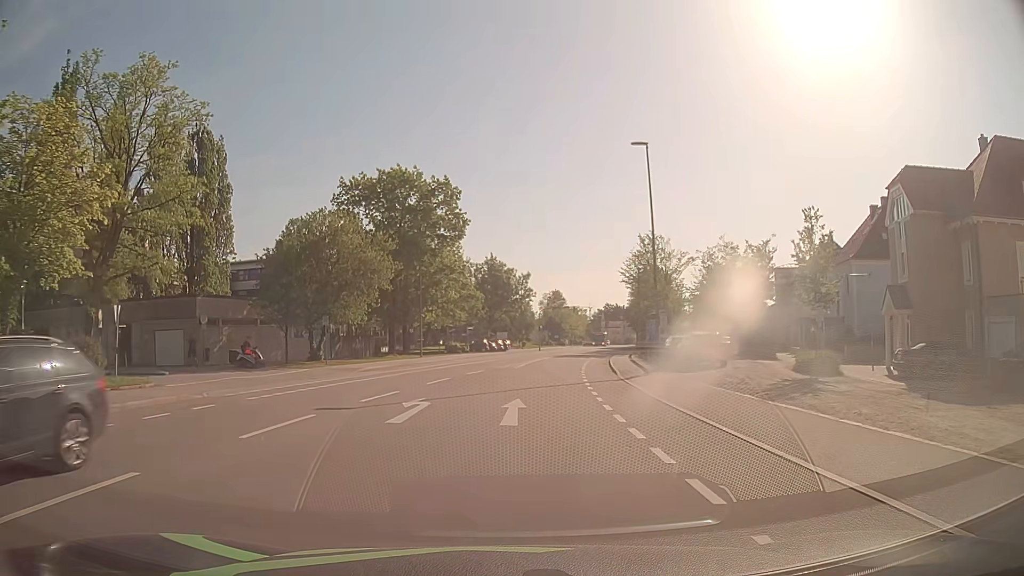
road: tertiary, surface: asphalt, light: Day
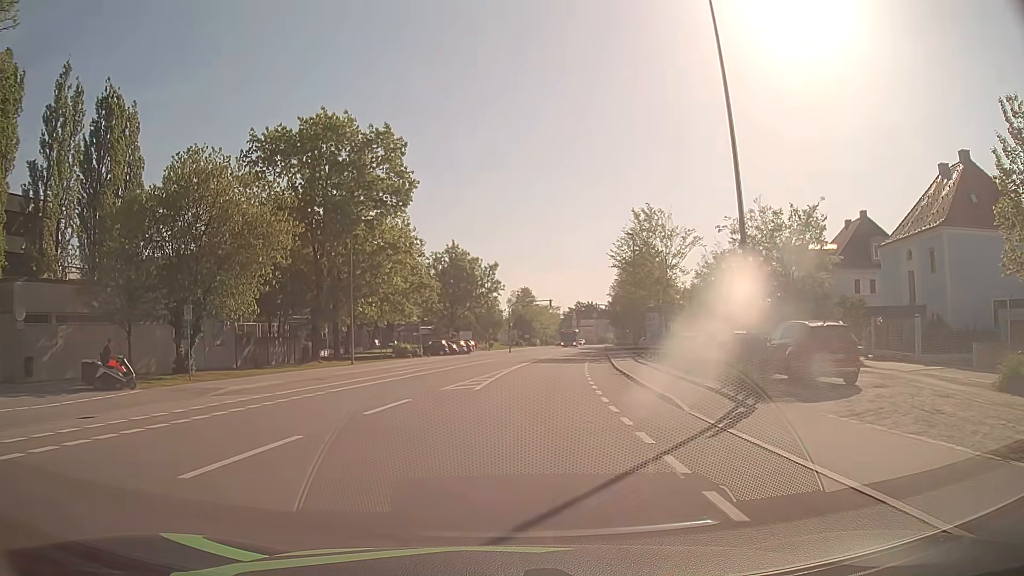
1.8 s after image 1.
(+0.3, +14.8) m; +2°
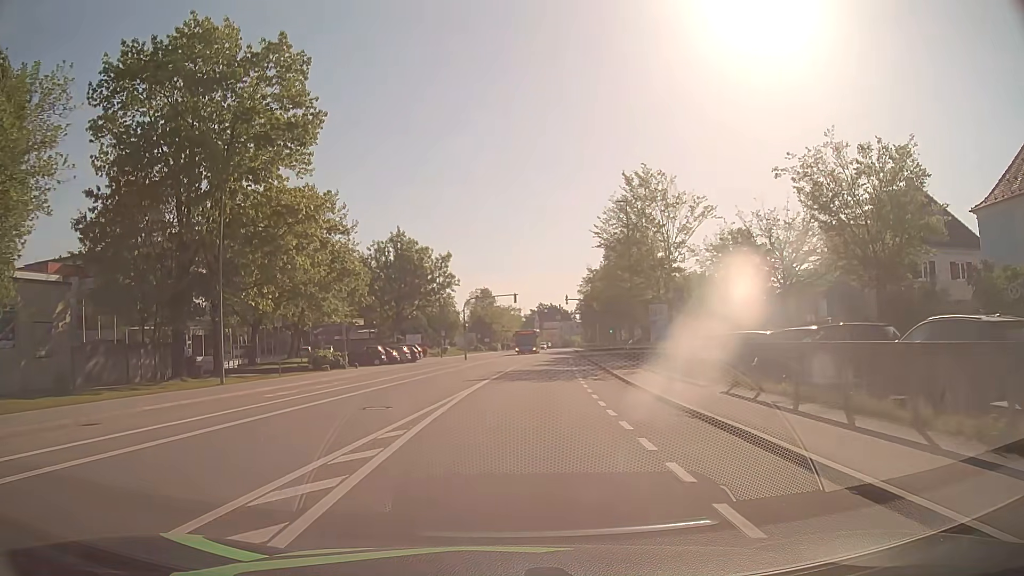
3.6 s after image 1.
(+0.5, +14.8) m; +3°
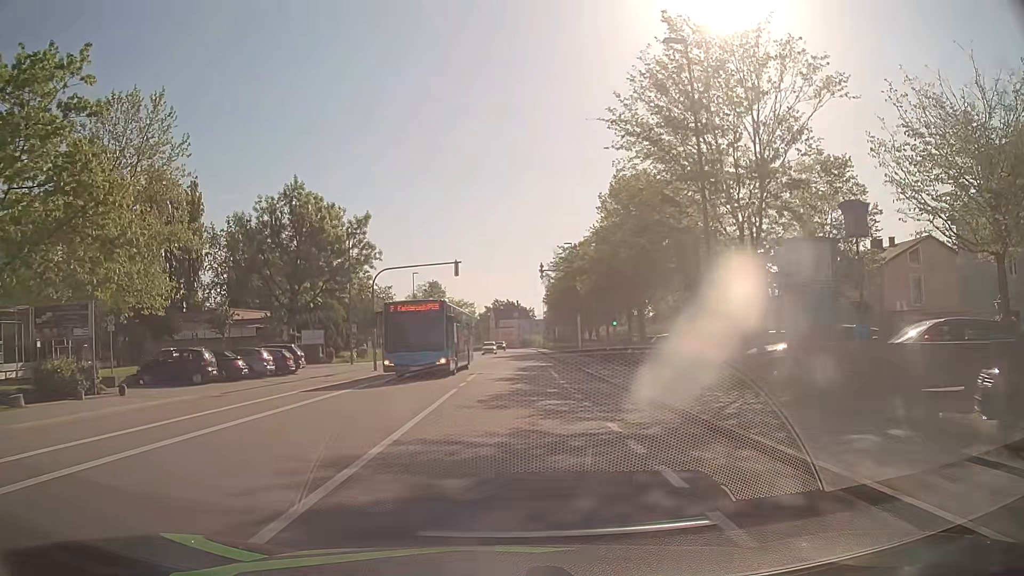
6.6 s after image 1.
(+1.1, +24.7) m; +4°
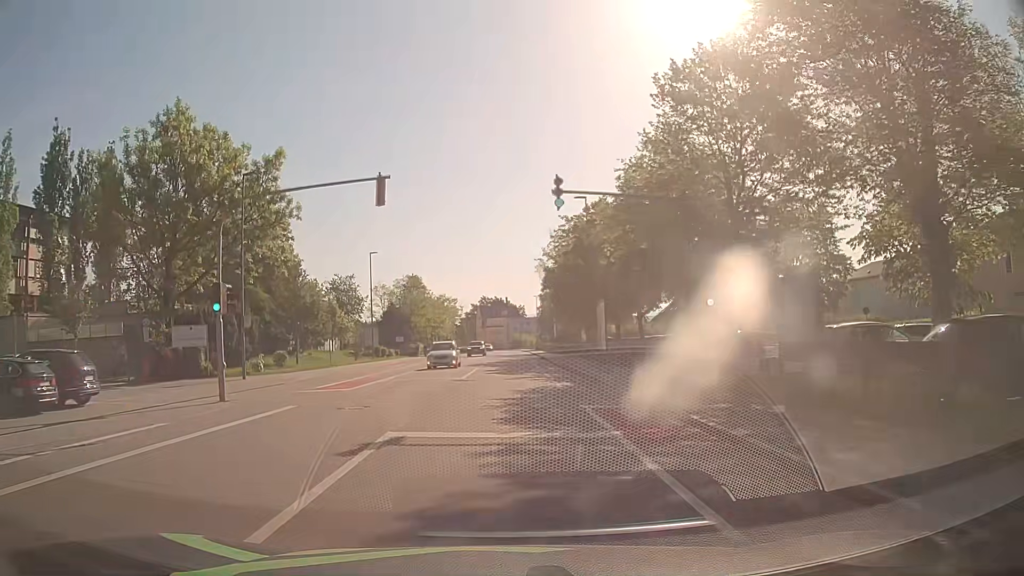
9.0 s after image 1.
(+0.3, +20.0) m; 0°
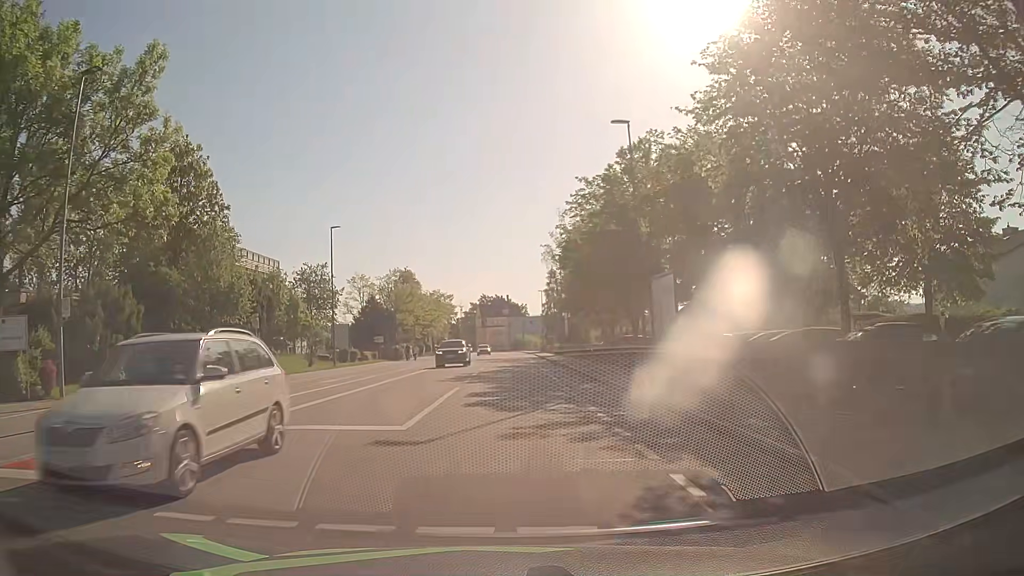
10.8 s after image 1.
(+0.2, +15.1) m; +1°
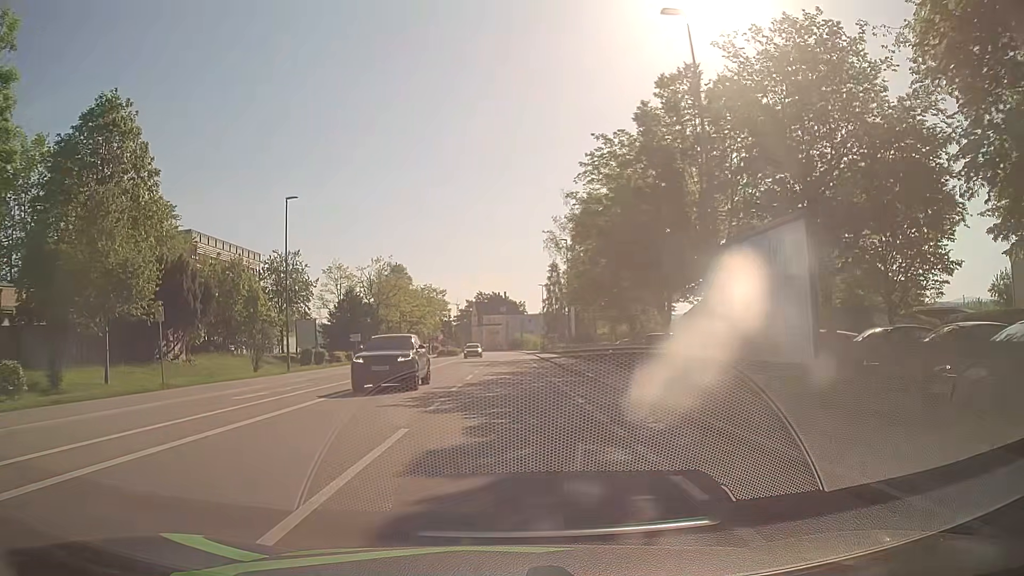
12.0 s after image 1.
(0.0, +10.1) m; 0°
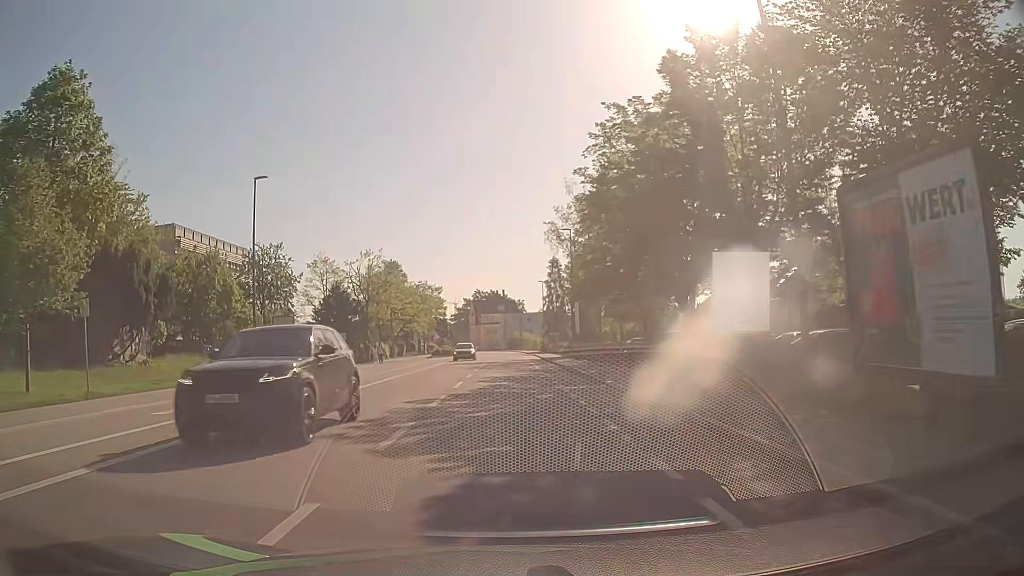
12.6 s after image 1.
(0.0, +5.1) m; 0°
(0, +10) (0, +20) (0, +30) (0, +40) (0, +50) (0, +60) (0, +70) (0, +80) (0, +90) (0, +100) m
